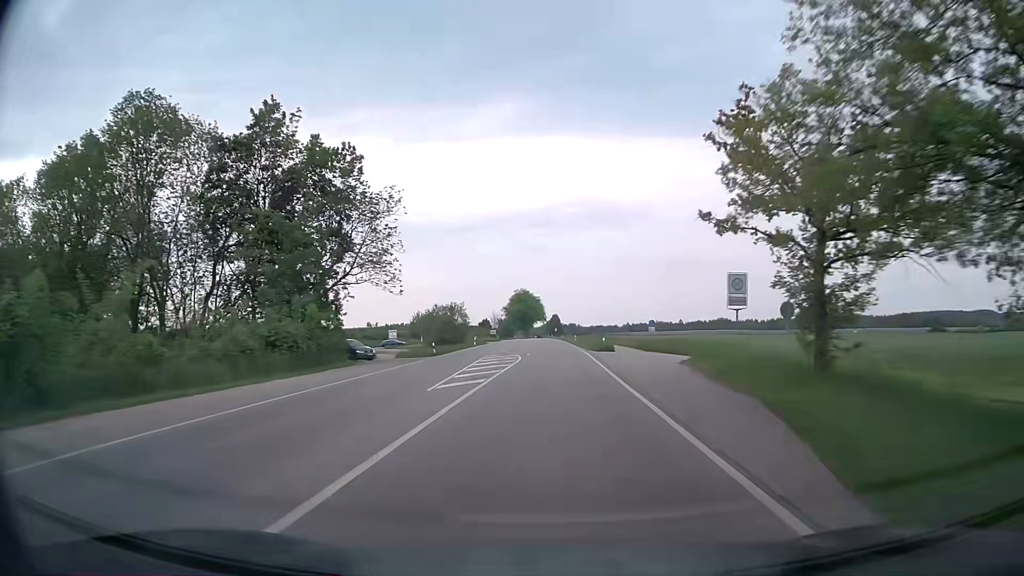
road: secondary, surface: asphalt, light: Day
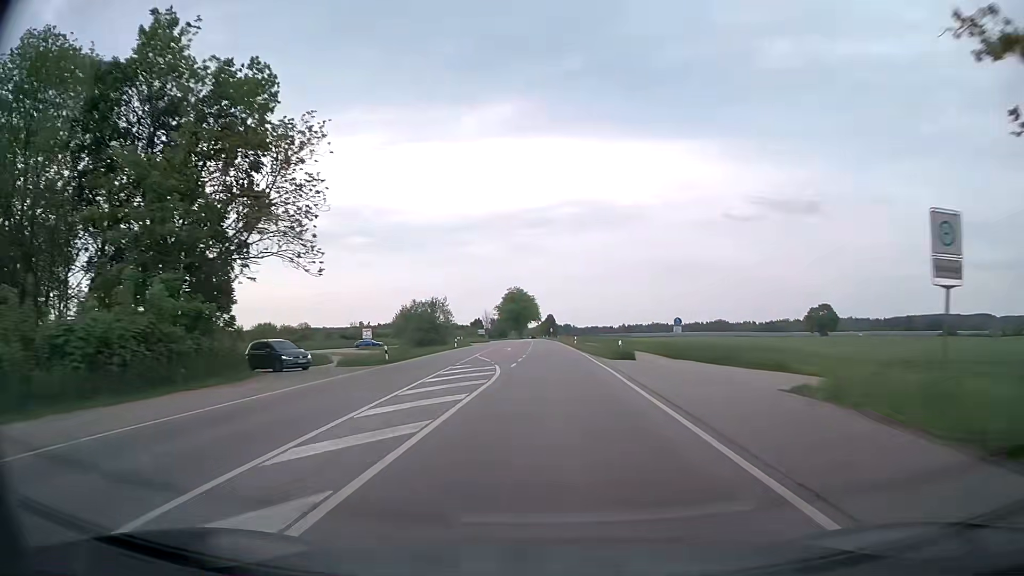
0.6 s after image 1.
(0.0, +14.2) m; 0°
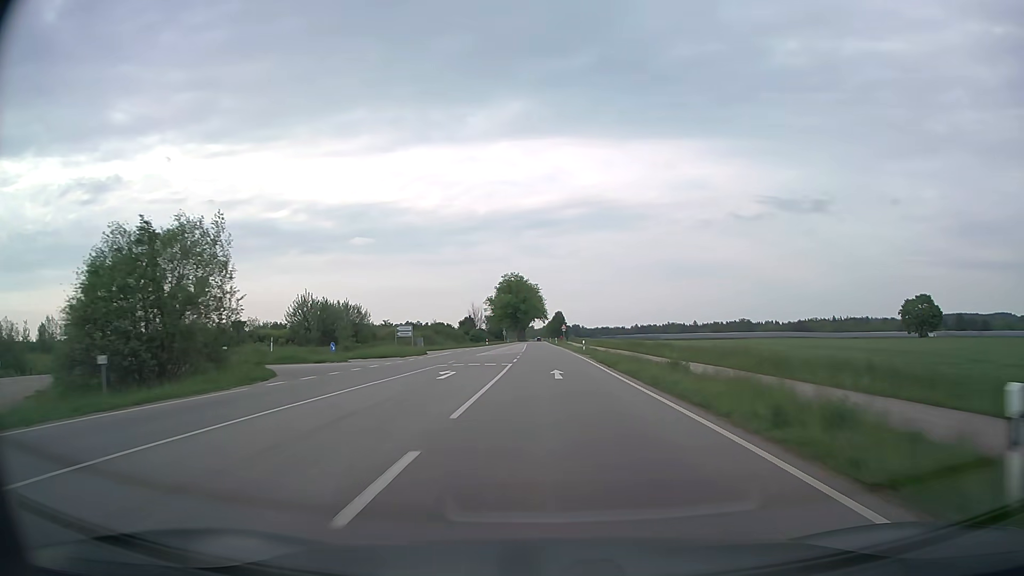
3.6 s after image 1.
(+0.6, +70.8) m; 0°
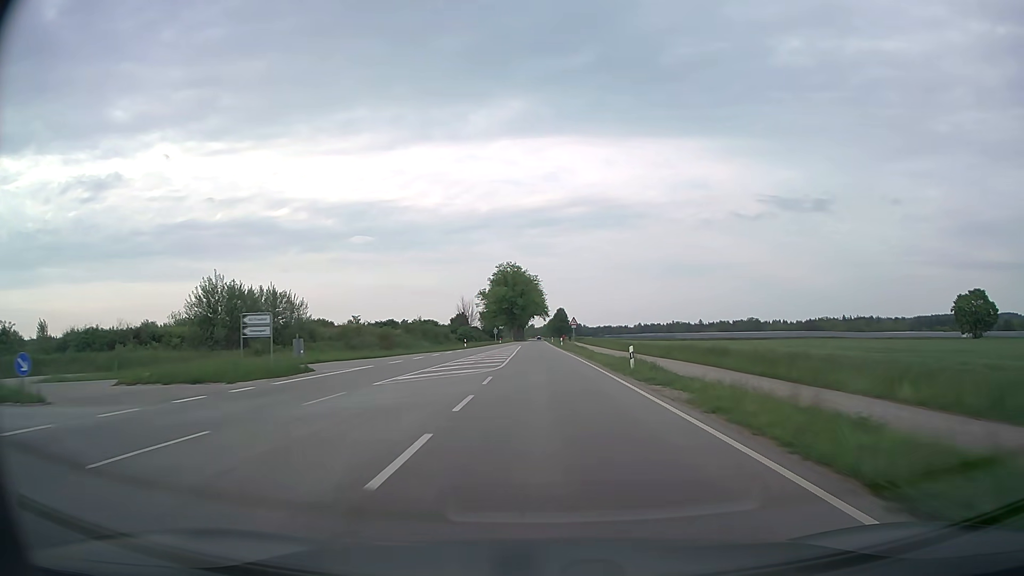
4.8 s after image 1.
(0.0, +28.3) m; 0°
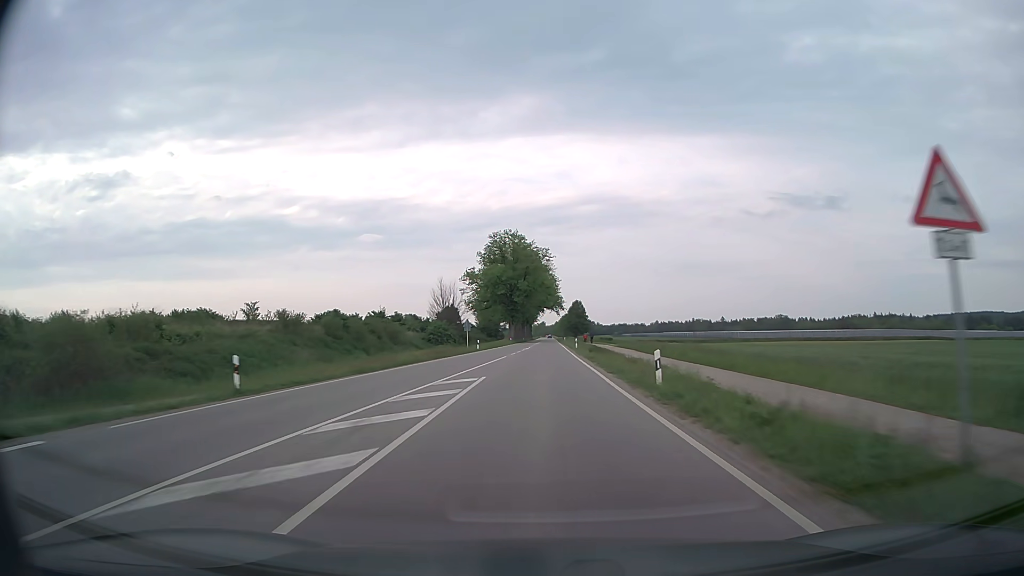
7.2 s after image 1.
(-0.5, +56.7) m; -1°
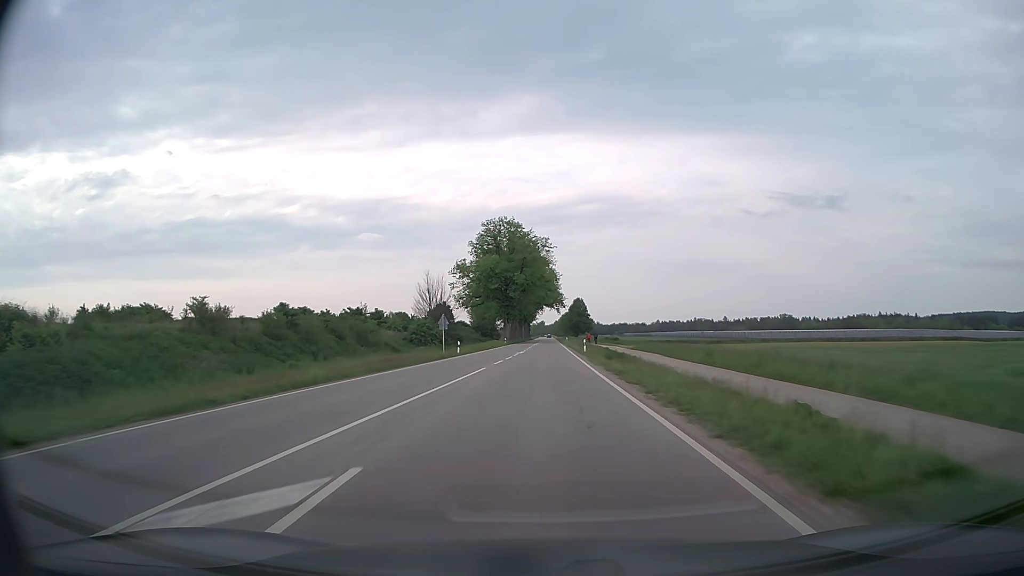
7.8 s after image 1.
(0.0, +14.2) m; 0°
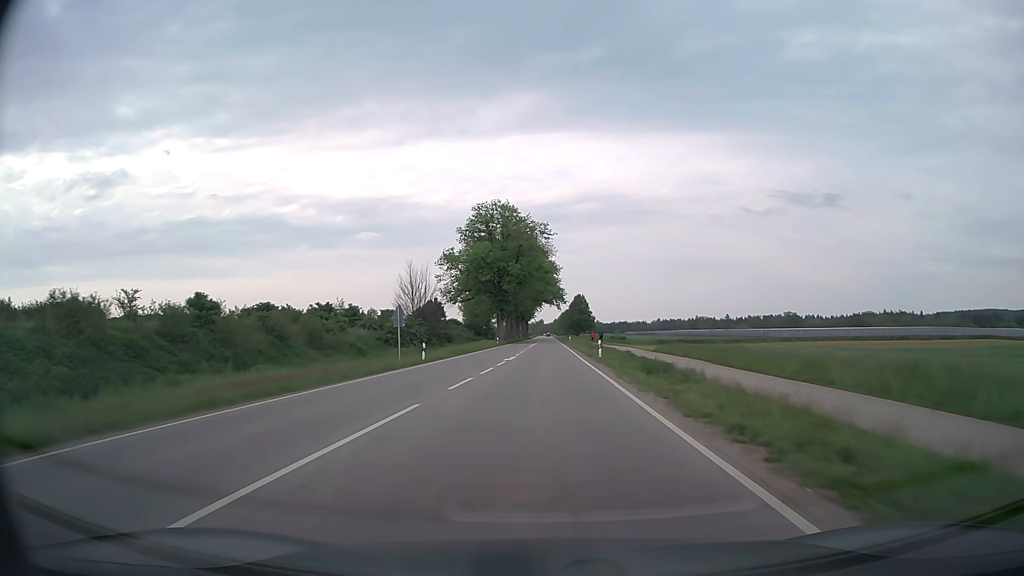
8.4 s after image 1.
(0.0, +14.2) m; 0°
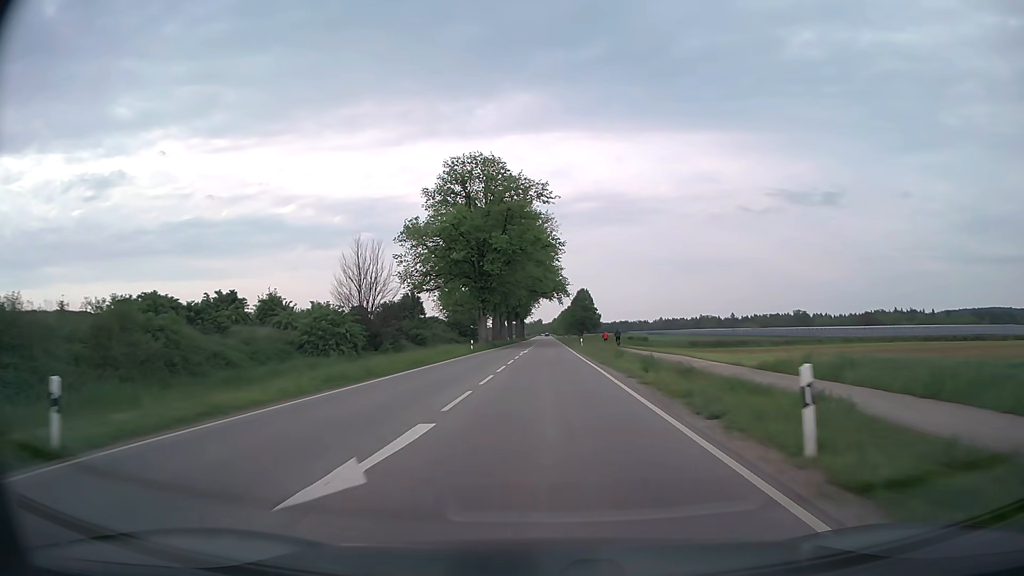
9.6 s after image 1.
(0.0, +28.5) m; 0°
(0, +10) (0, +20) (0, +30) (0, +40) (0, +50) (0, +60) (0, +70) (+1, +80) (+1, +90) (+1, +100) m
